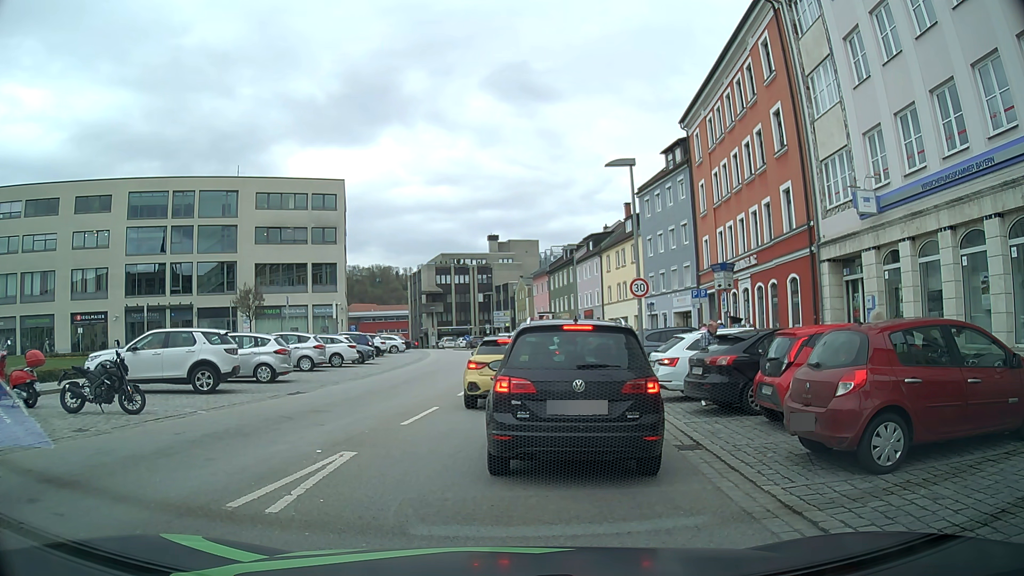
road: tertiary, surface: asphalt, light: Day
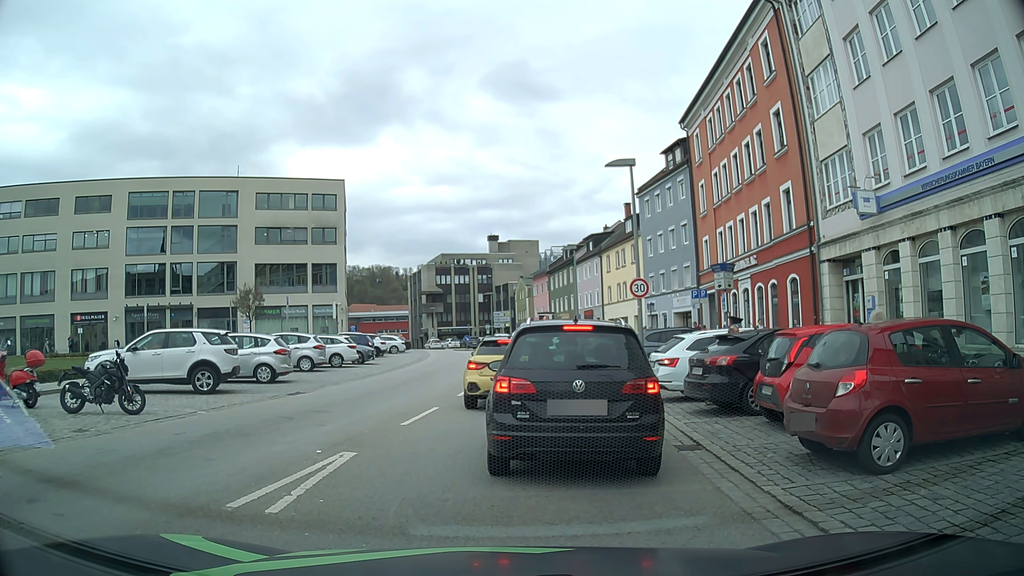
(0.0, 0.0) m; 0°
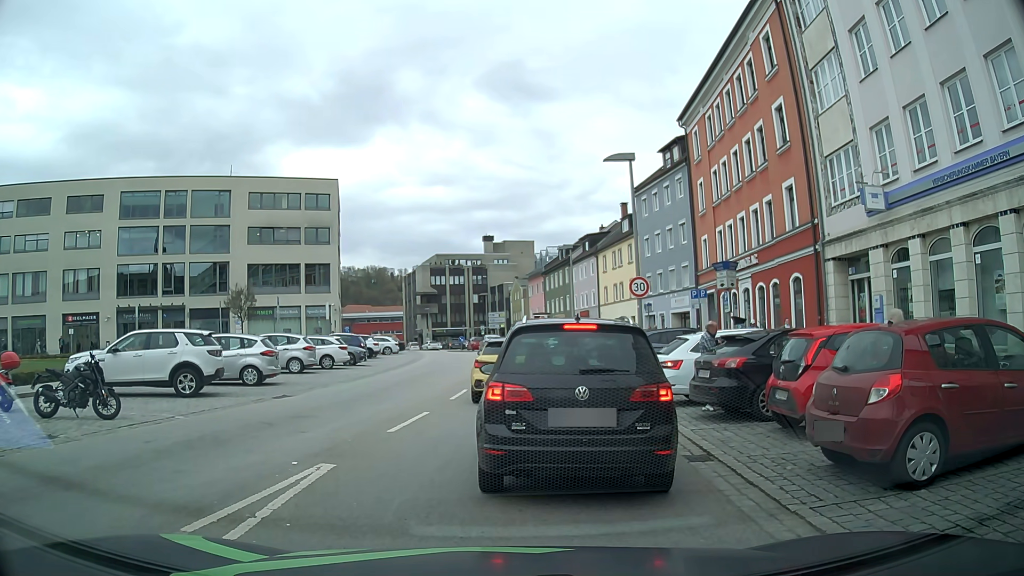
(0.0, +0.7) m; 0°
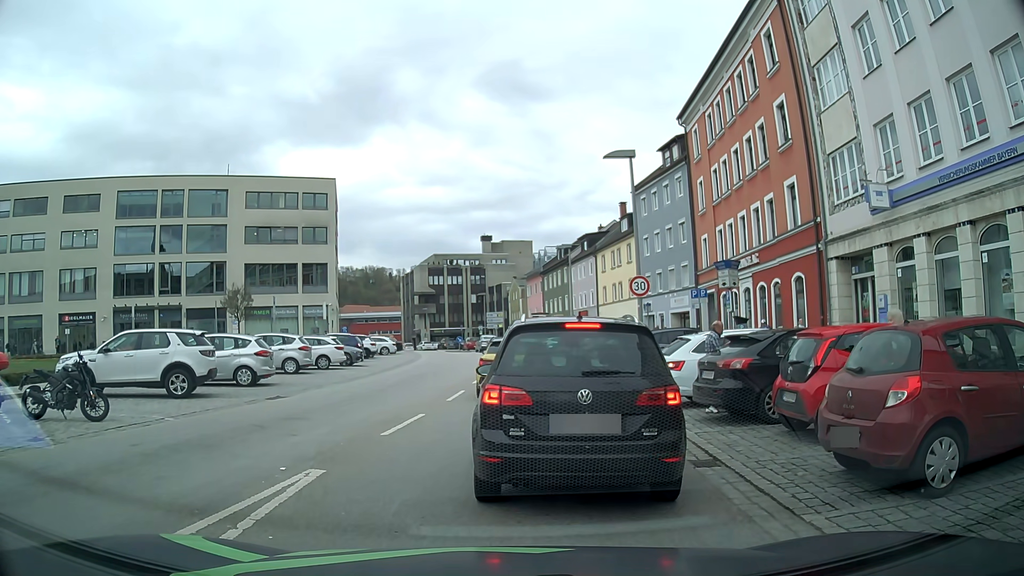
(0.0, +0.4) m; 0°
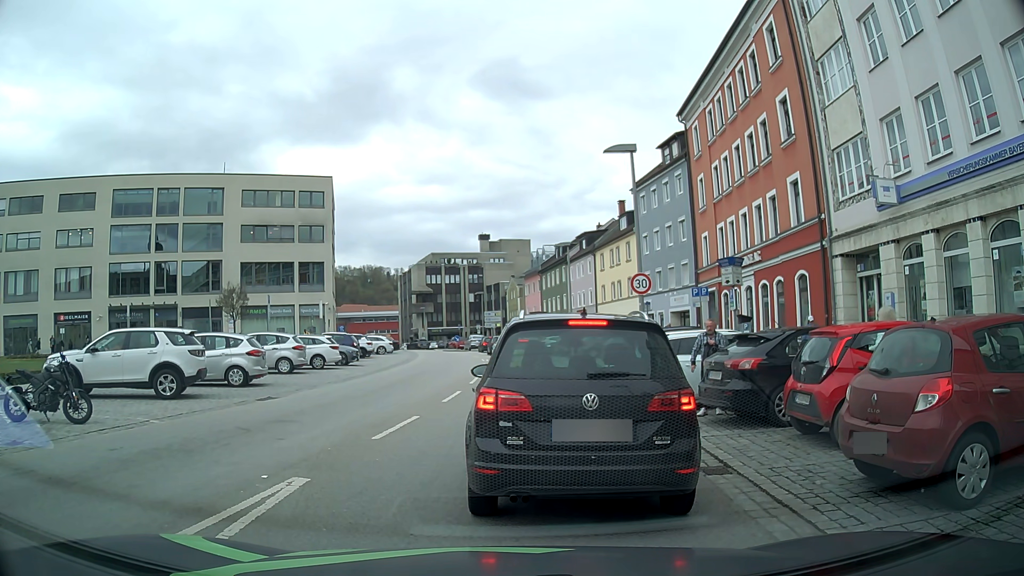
(0.0, +0.6) m; 0°
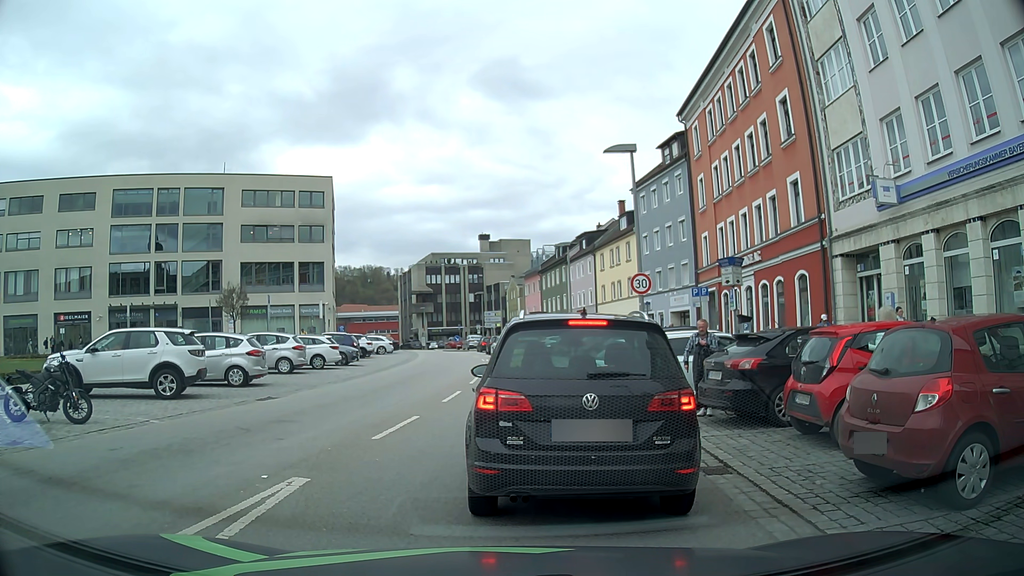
(0.0, 0.0) m; 0°
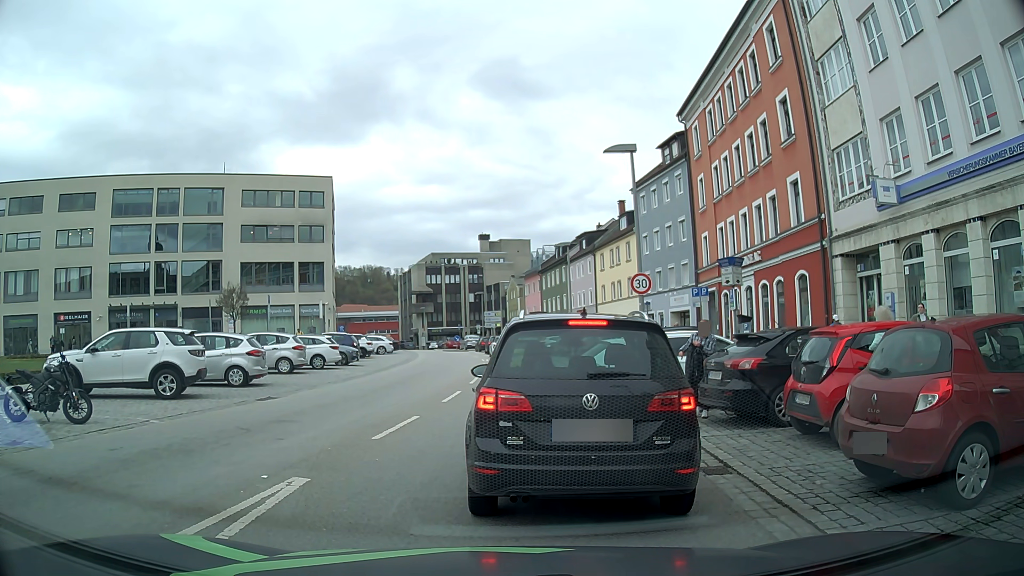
(0.0, 0.0) m; 0°
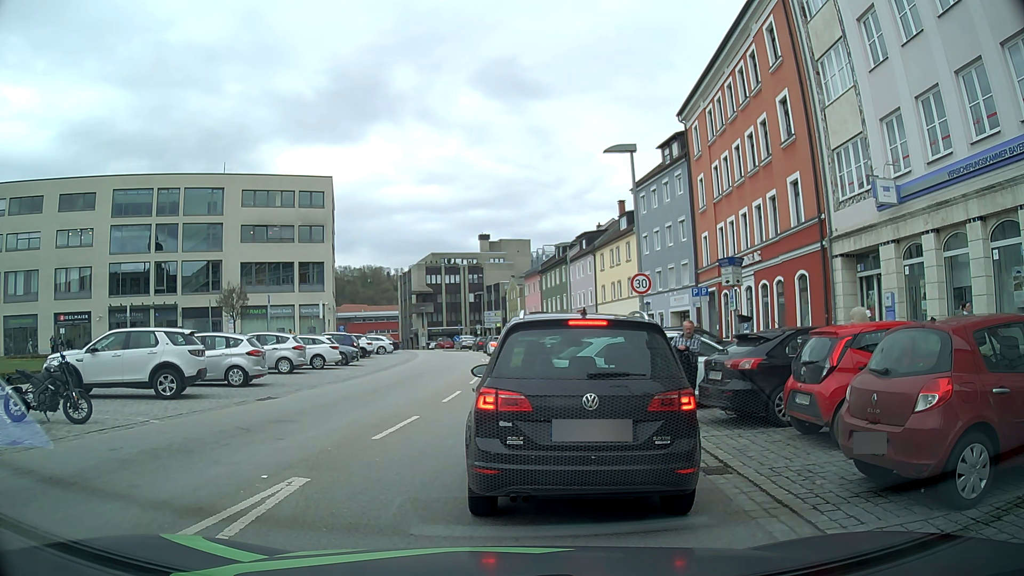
(0.0, 0.0) m; 0°
